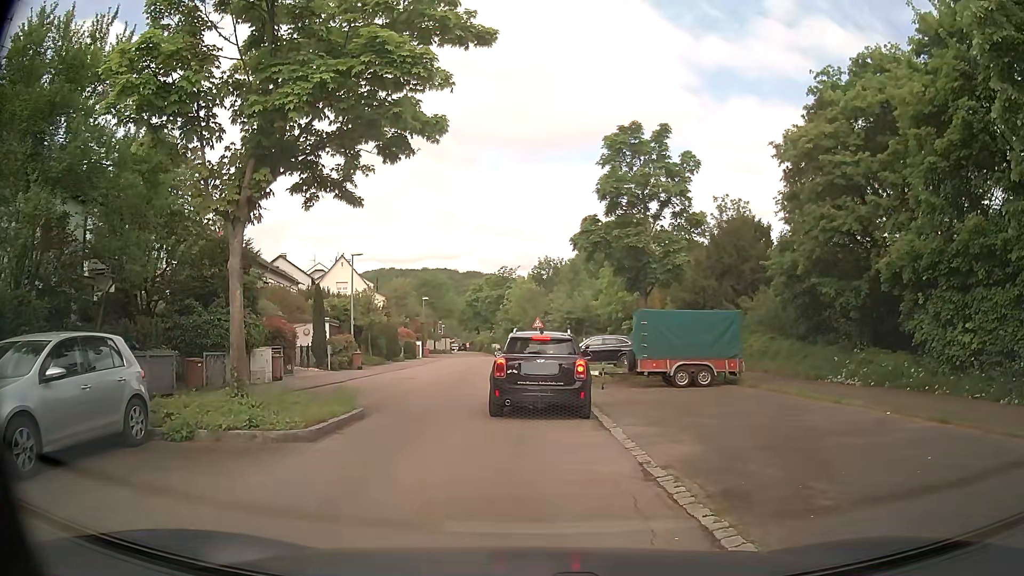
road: residential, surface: asphalt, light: Day
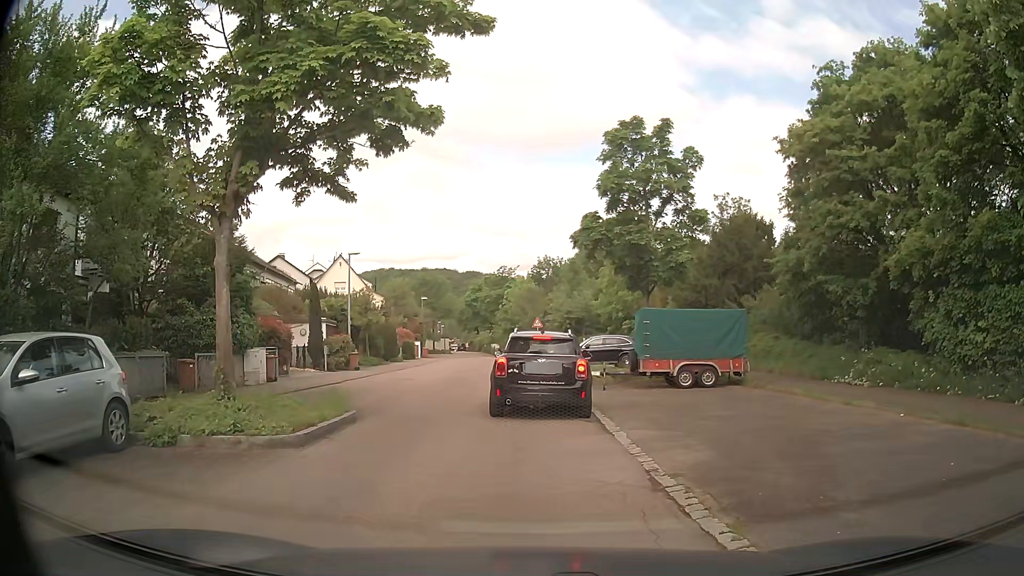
(0.0, +0.5) m; 0°
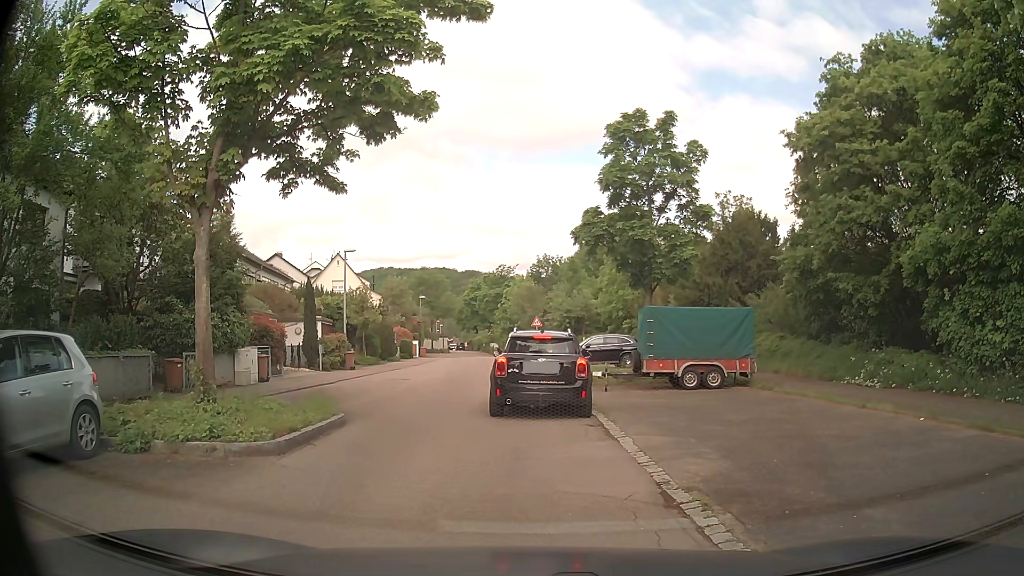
(0.0, +0.7) m; 0°
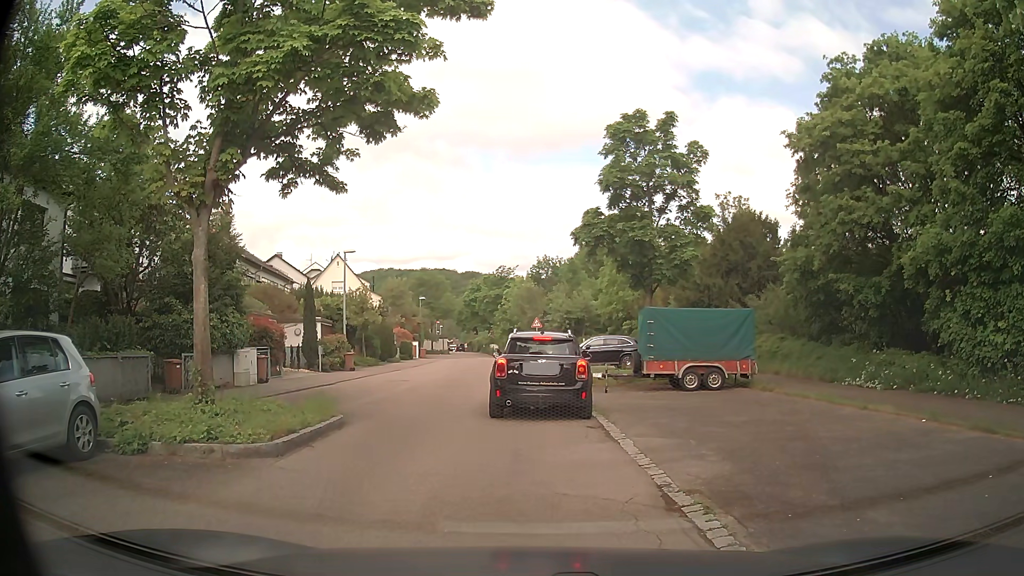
(0.0, 0.0) m; 0°
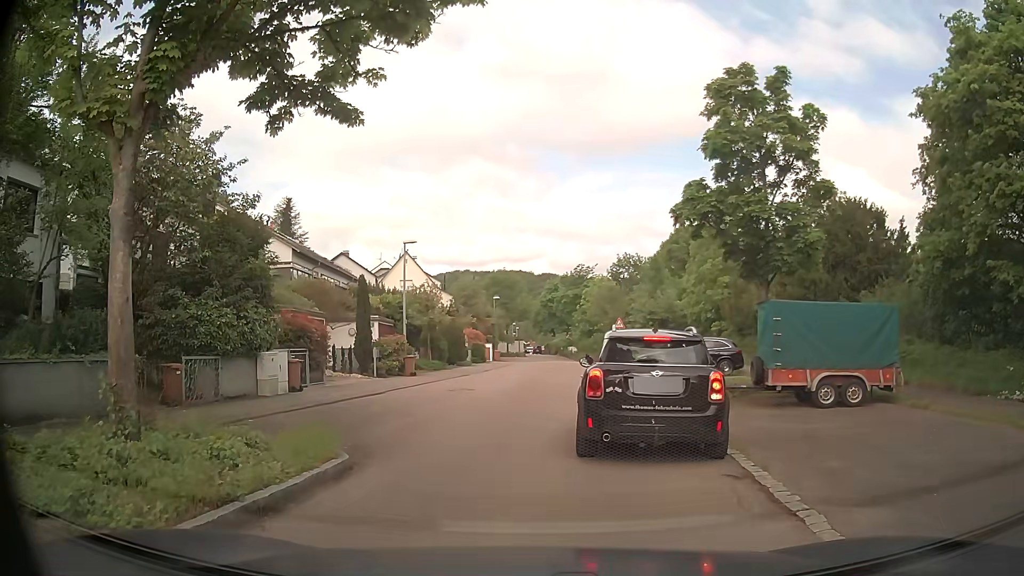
(0.0, +4.1) m; -4°
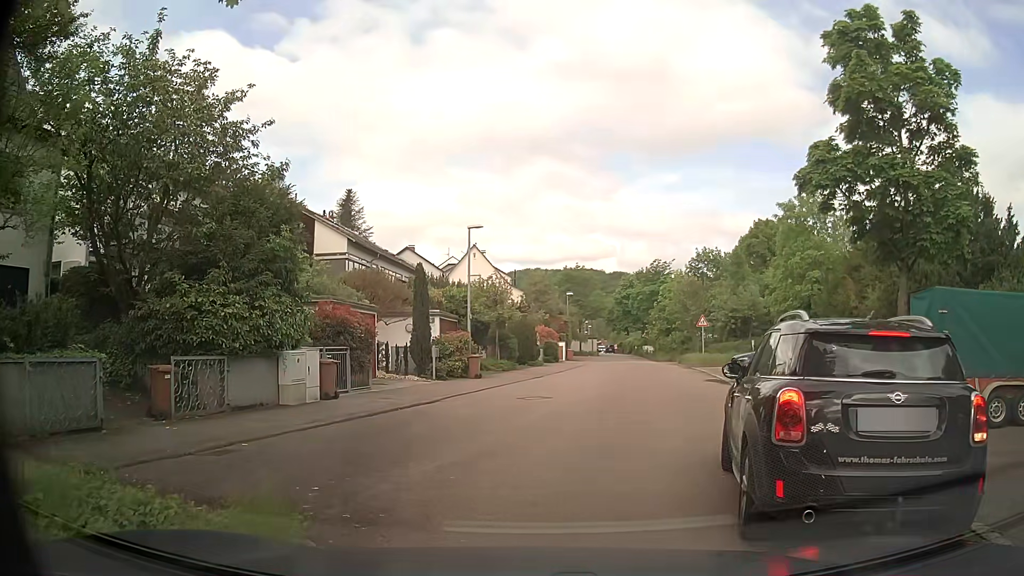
(-0.2, +3.6) m; -6°
